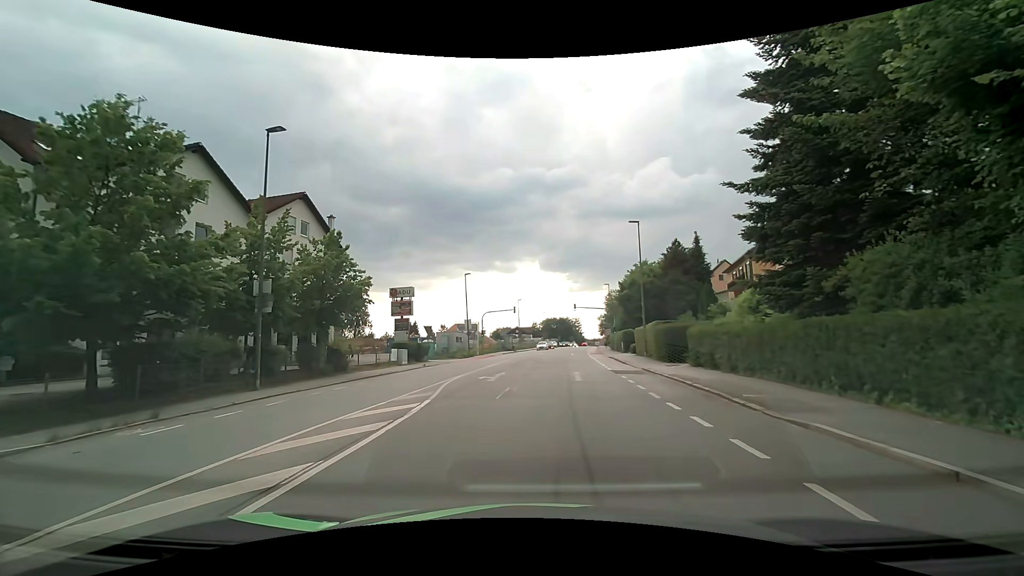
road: tertiary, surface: asphalt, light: Day
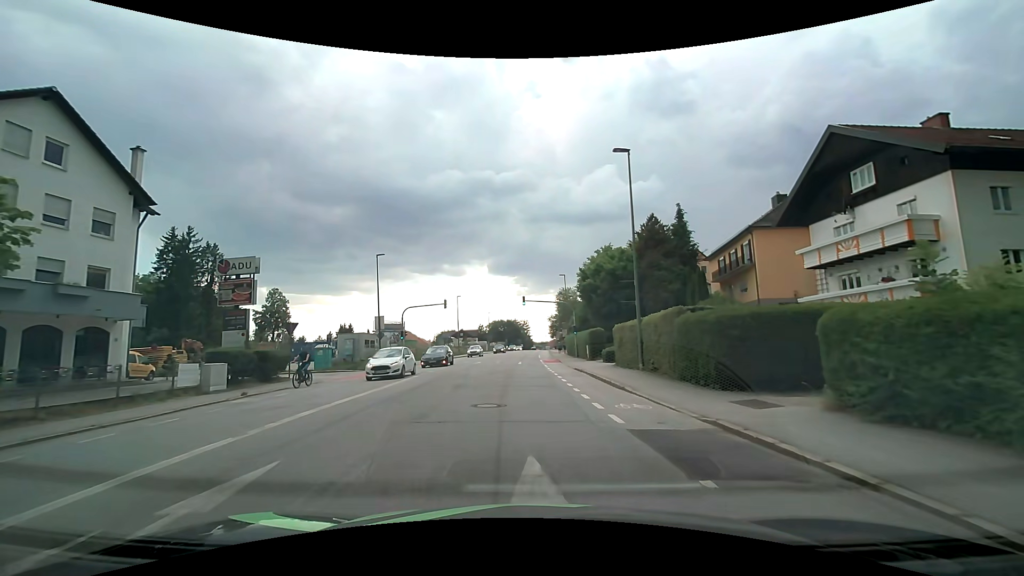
(+0.9, +15.5) m; +6°
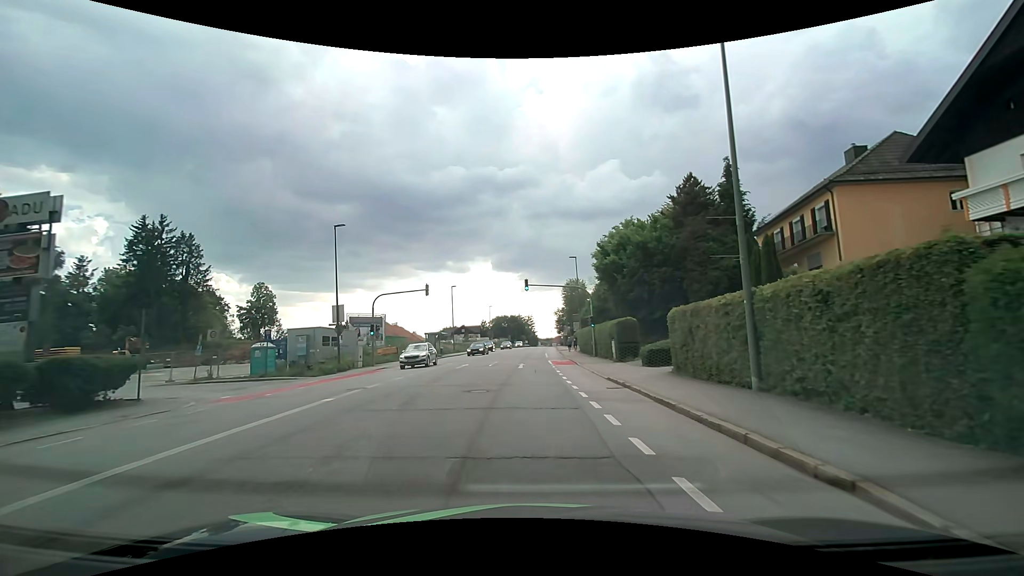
(-0.1, +10.8) m; -1°
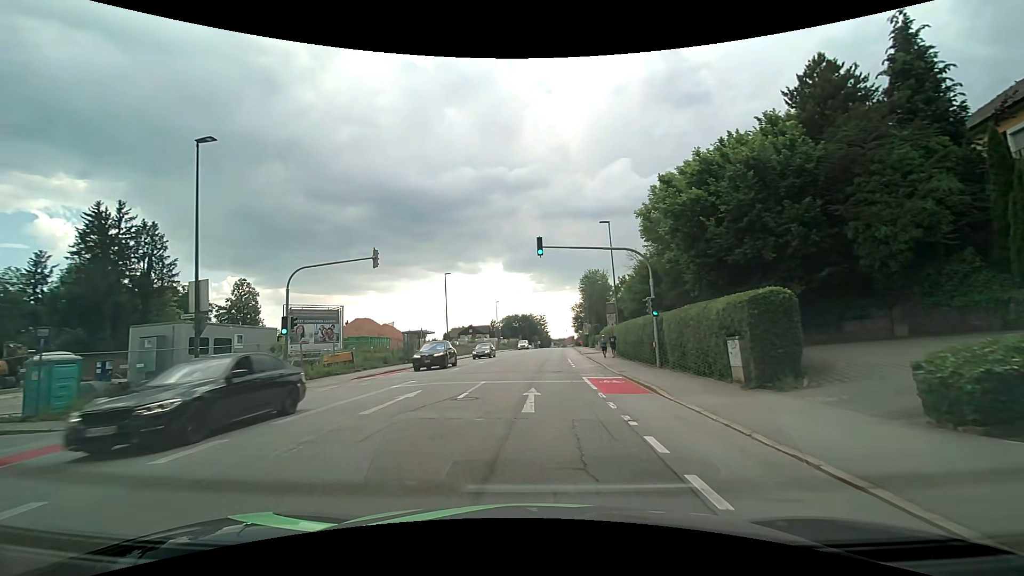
(-0.3, +16.0) m; -2°
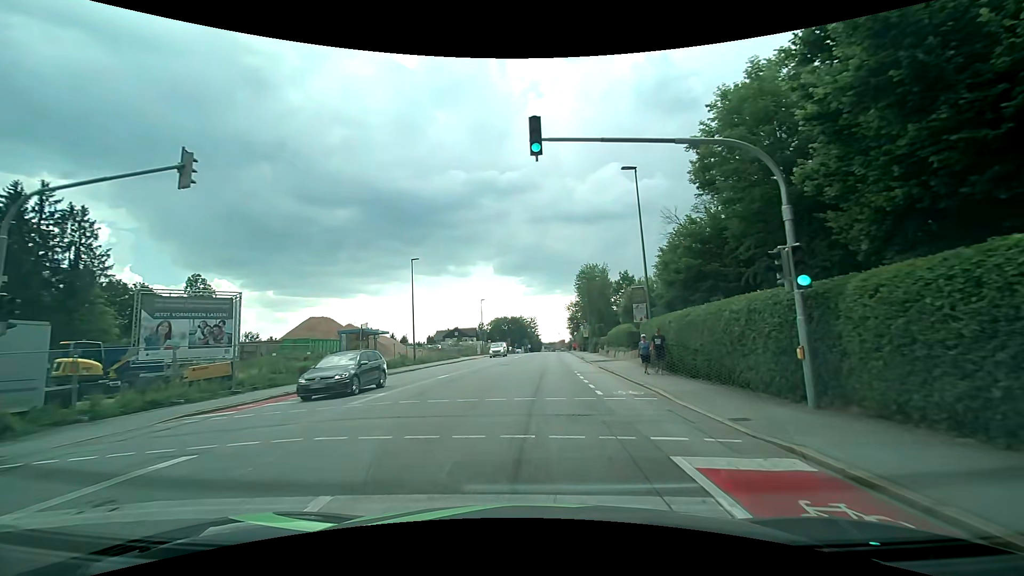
(+0.1, +12.8) m; +1°
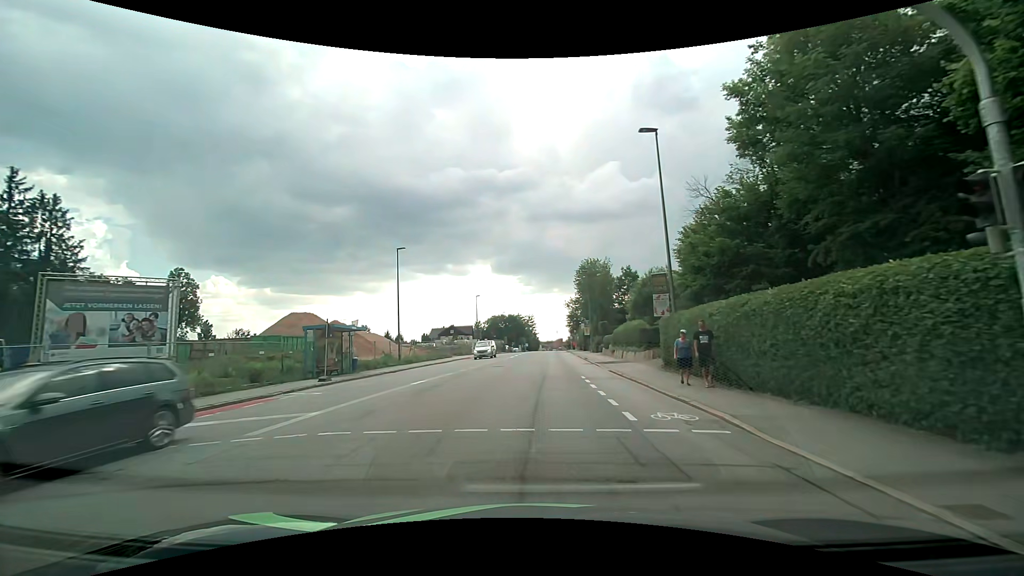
(0.0, +4.6) m; 0°
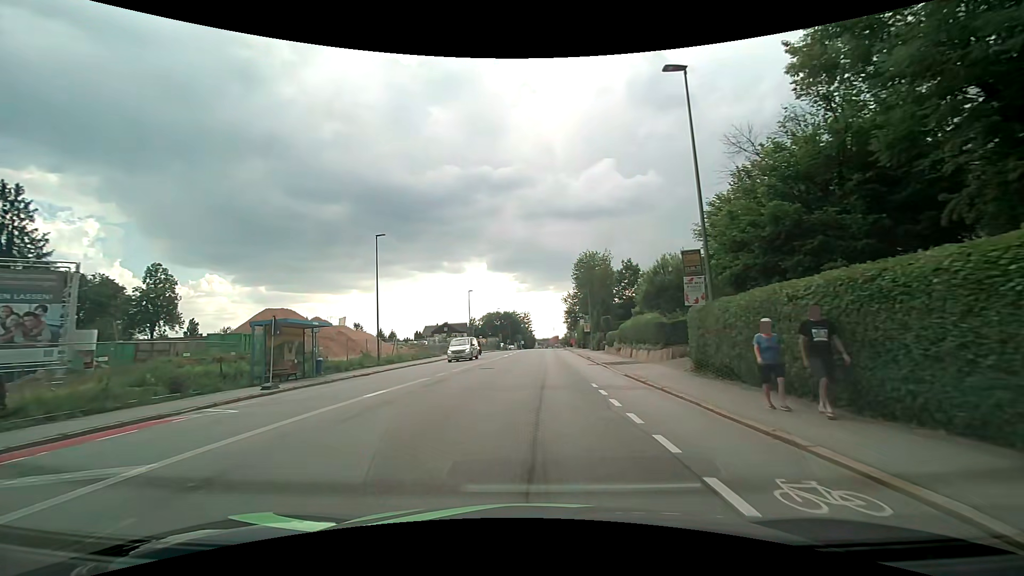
(+0.1, +4.8) m; +1°
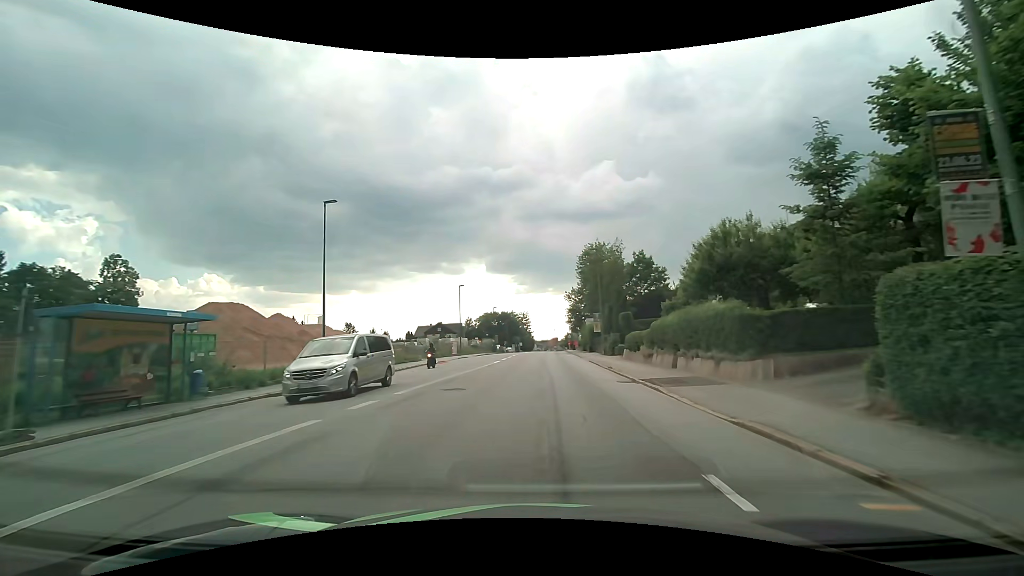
(+0.1, +10.0) m; 0°
(0, +10) (+1, +20) (+2, +30) (+2, +40) (+3, +50) (+3, +60) (+4, +70) (+4, +80) (+5, +90) (+5, +100) m
